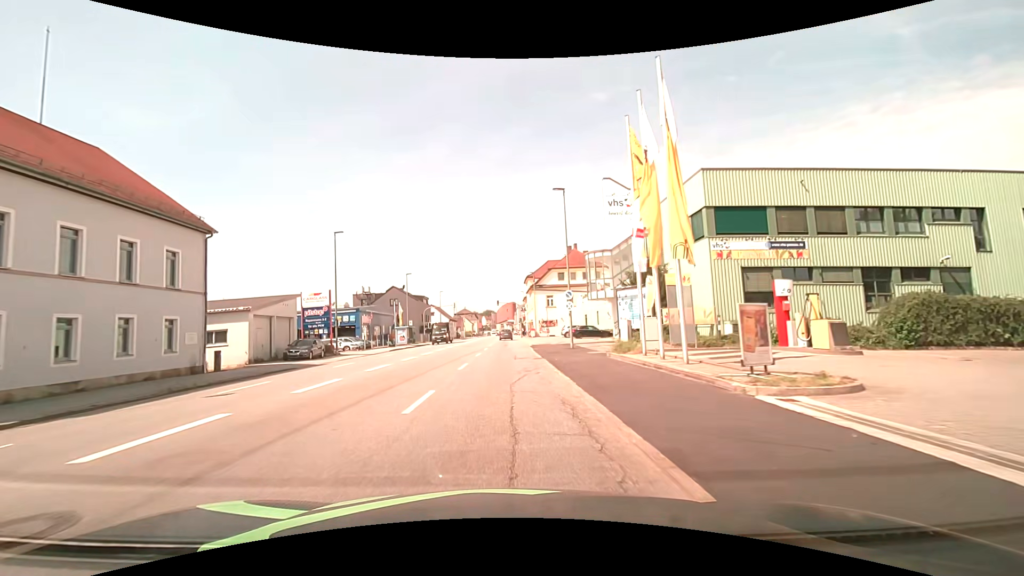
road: tertiary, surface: asphalt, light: Day
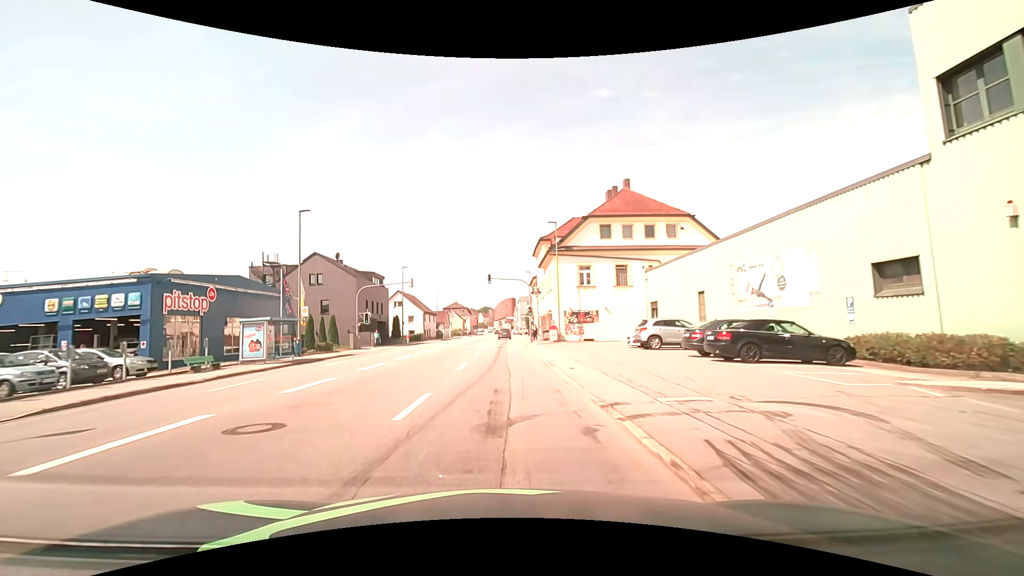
(-0.2, +36.7) m; 0°
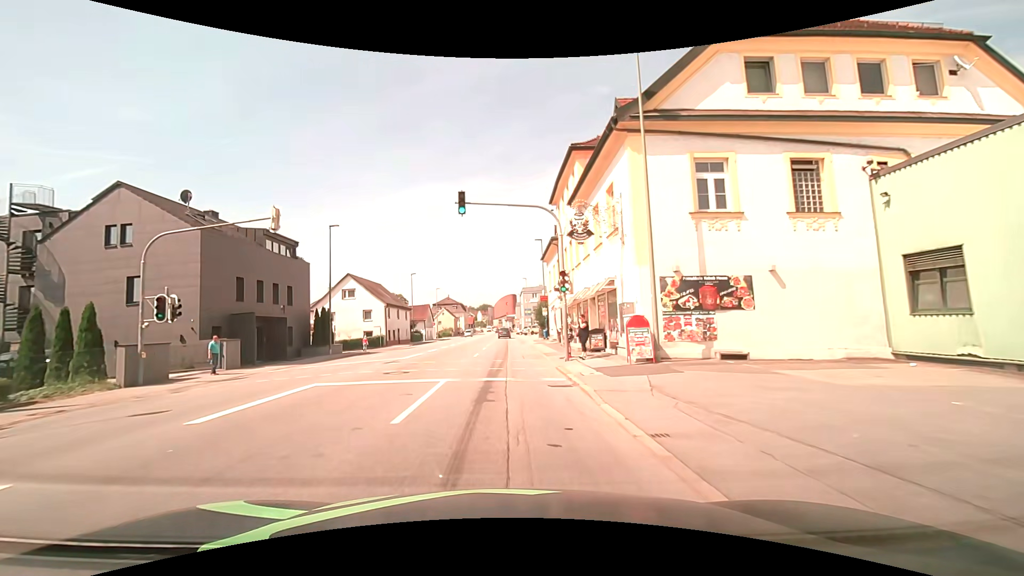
(0.0, +27.3) m; 0°
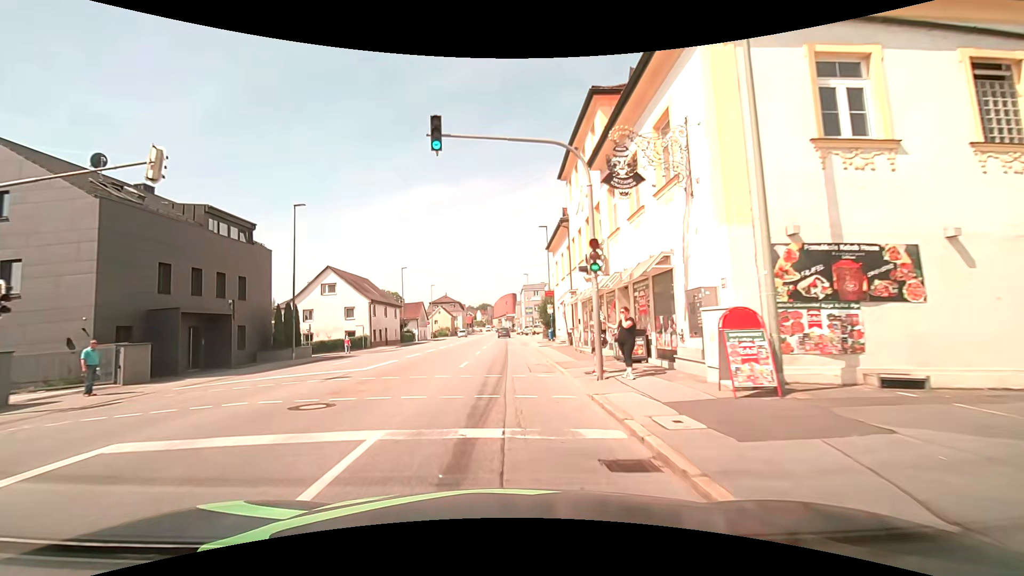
(0.0, +6.6) m; 0°
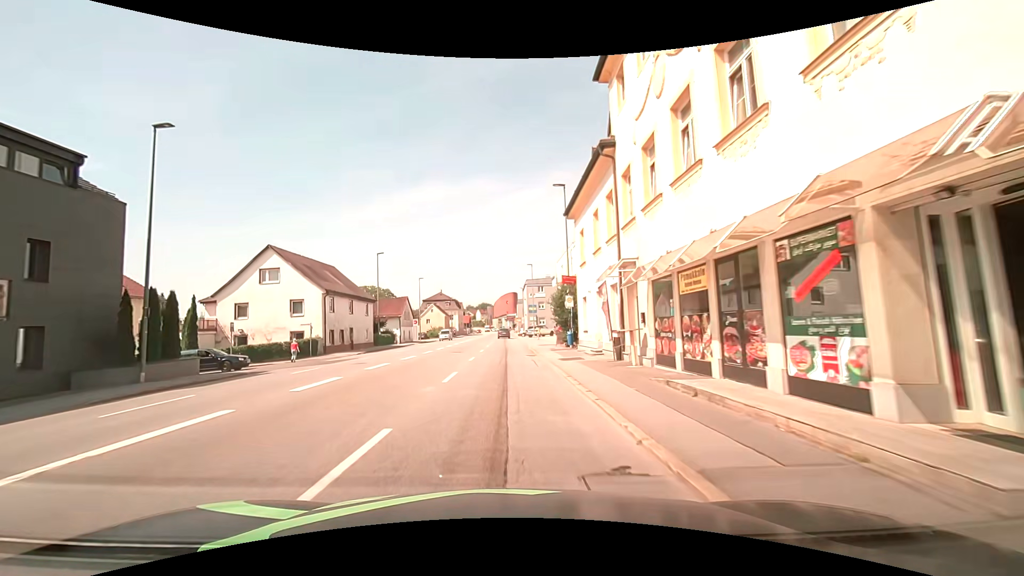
(0.0, +13.4) m; -1°
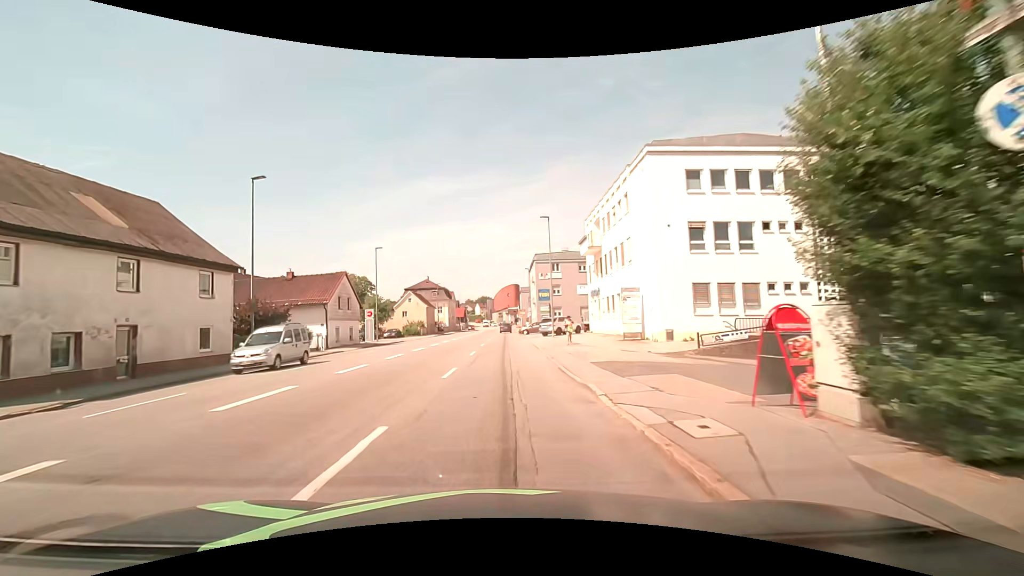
(+0.5, +27.5) m; +2°
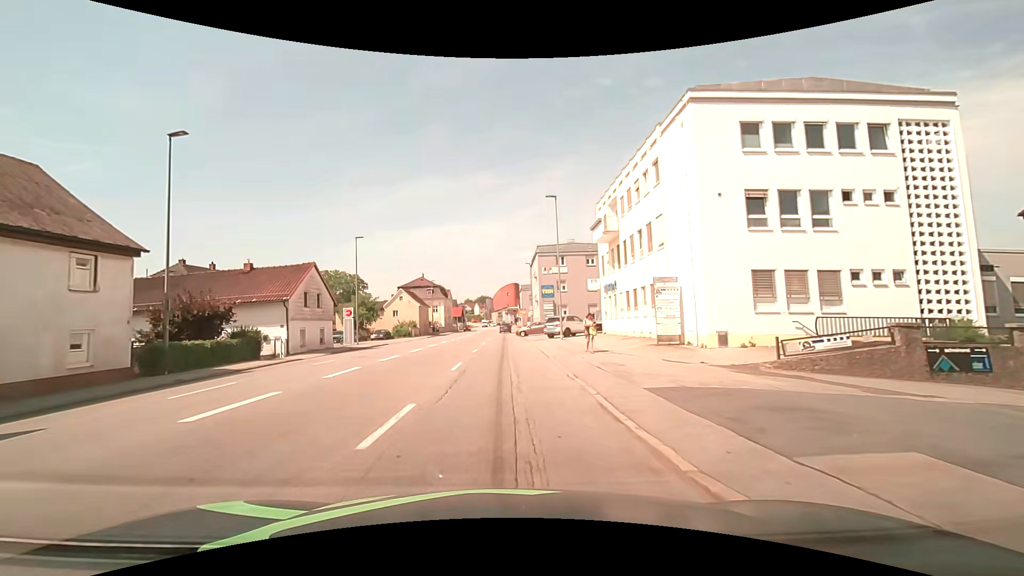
(-0.1, +6.9) m; -1°
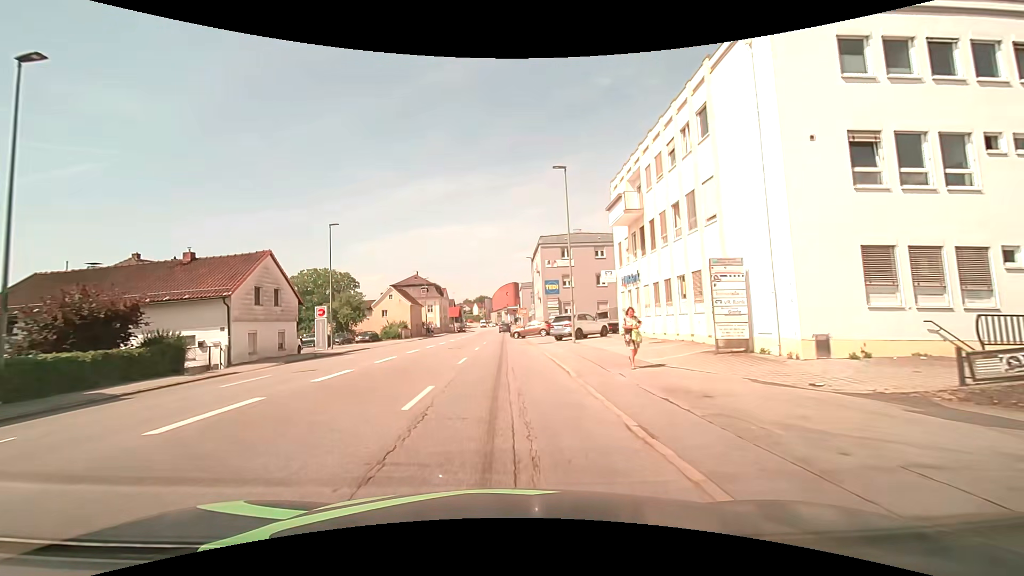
(0.0, +6.6) m; 0°
(0, +10) (0, +20) (0, +30) (-1, +40) (-1, +50) (-1, +60) (-1, +70) (-1, +80) (-1, +90) (-1, +100) m
